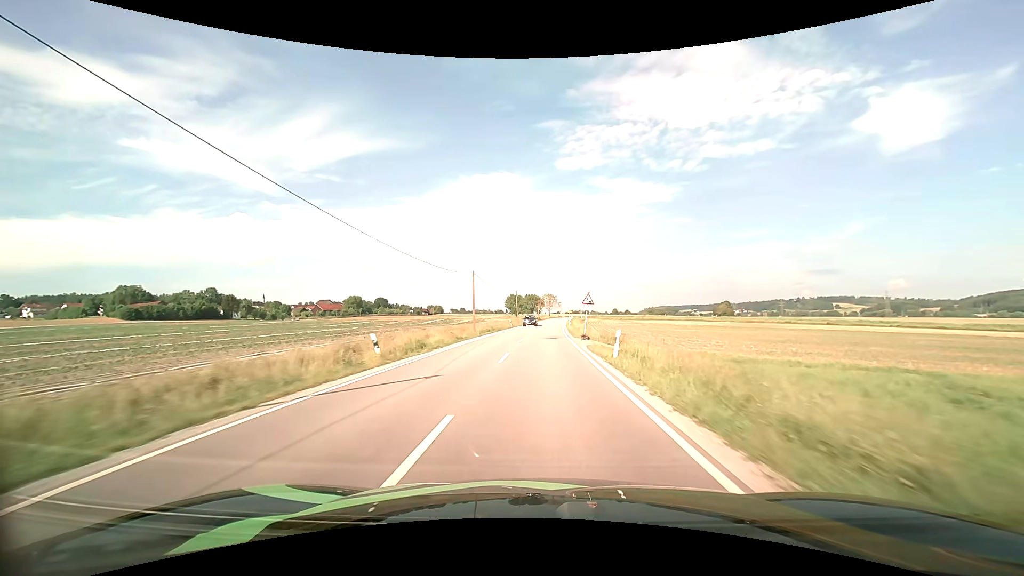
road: secondary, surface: asphalt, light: Day
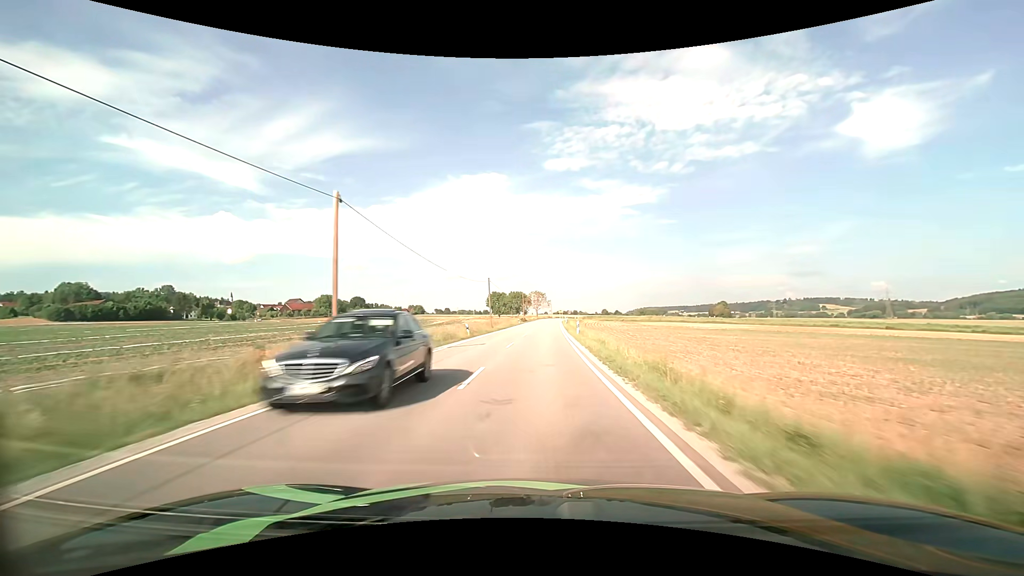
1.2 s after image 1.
(+0.4, +29.6) m; +1°
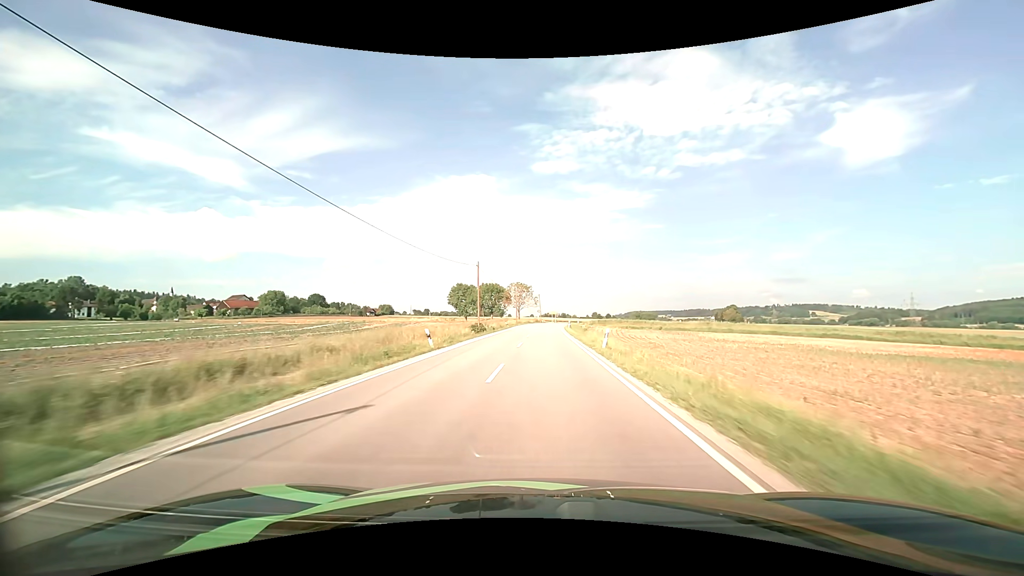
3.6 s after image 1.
(+0.9, +58.8) m; +2°
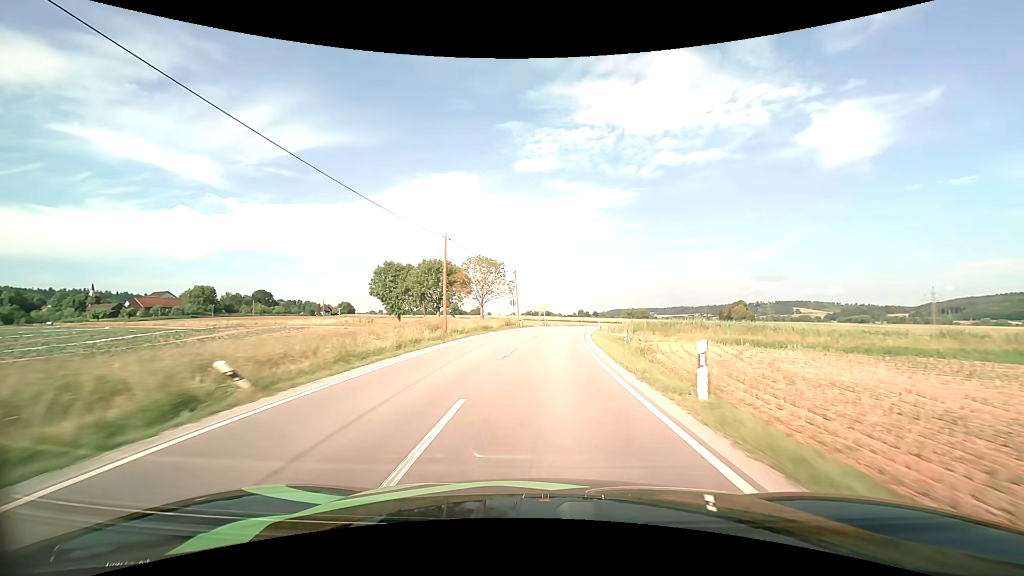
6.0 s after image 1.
(+0.8, +54.0) m; +2°
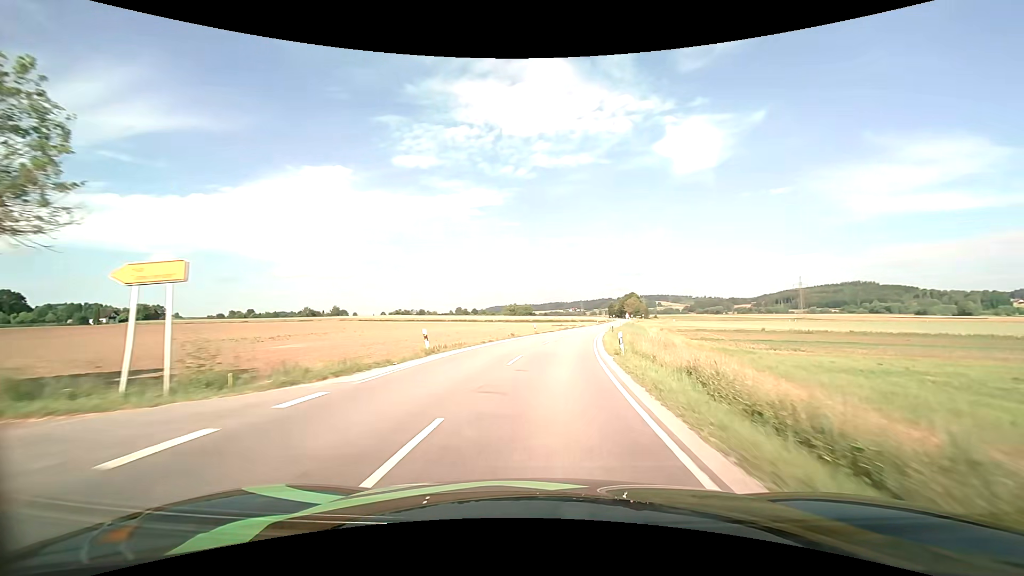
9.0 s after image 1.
(+6.1, +60.2) m; +13°
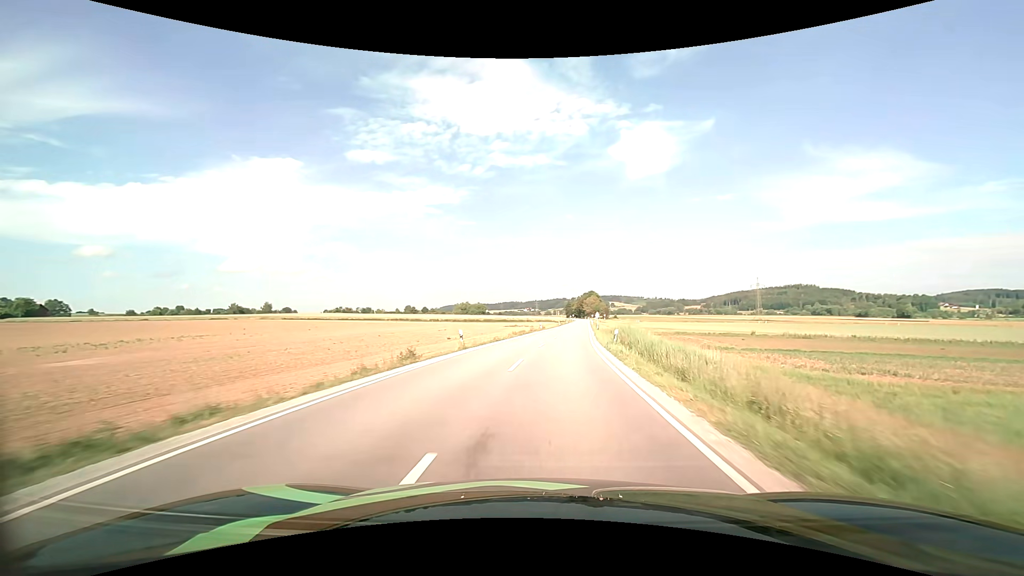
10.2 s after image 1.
(+1.1, +25.6) m; +5°
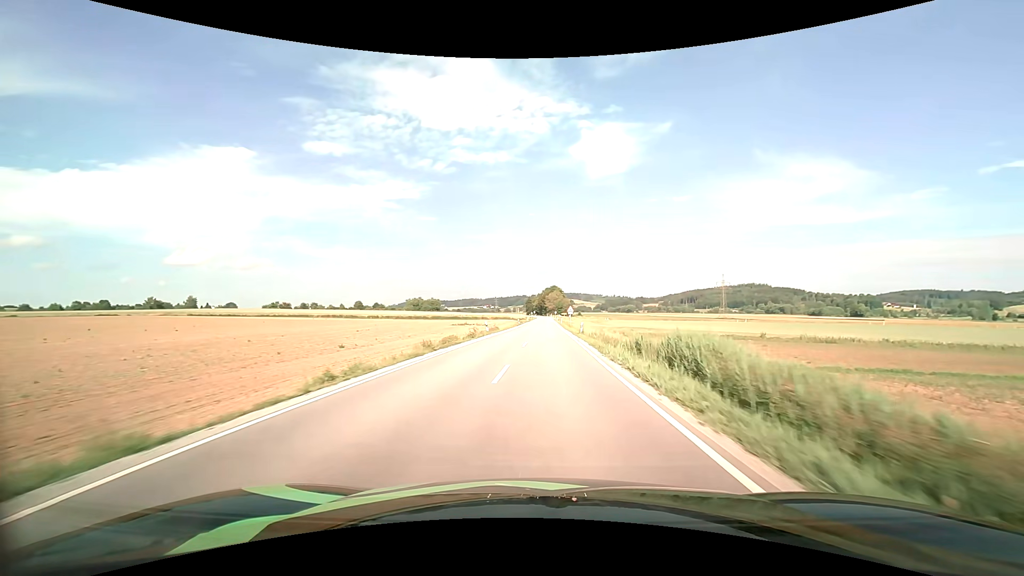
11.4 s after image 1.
(+1.3, +27.1) m; +5°
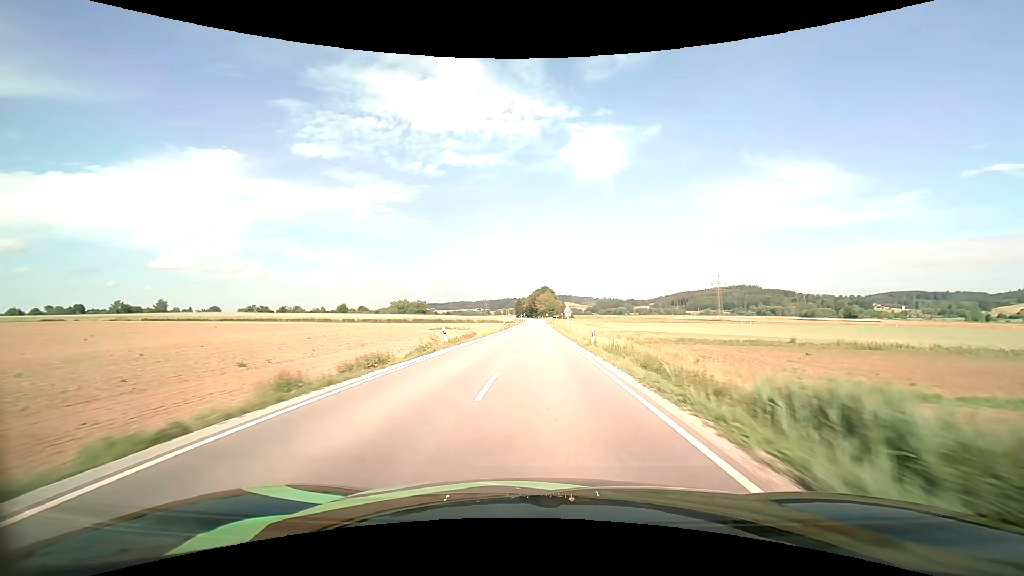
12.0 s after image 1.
(+0.2, +14.1) m; +1°
(0, +10) (0, +20) (0, +30) (0, +40) (0, +50) (0, +60) (0, +70) (0, +80) (0, +90) (0, +100) m
